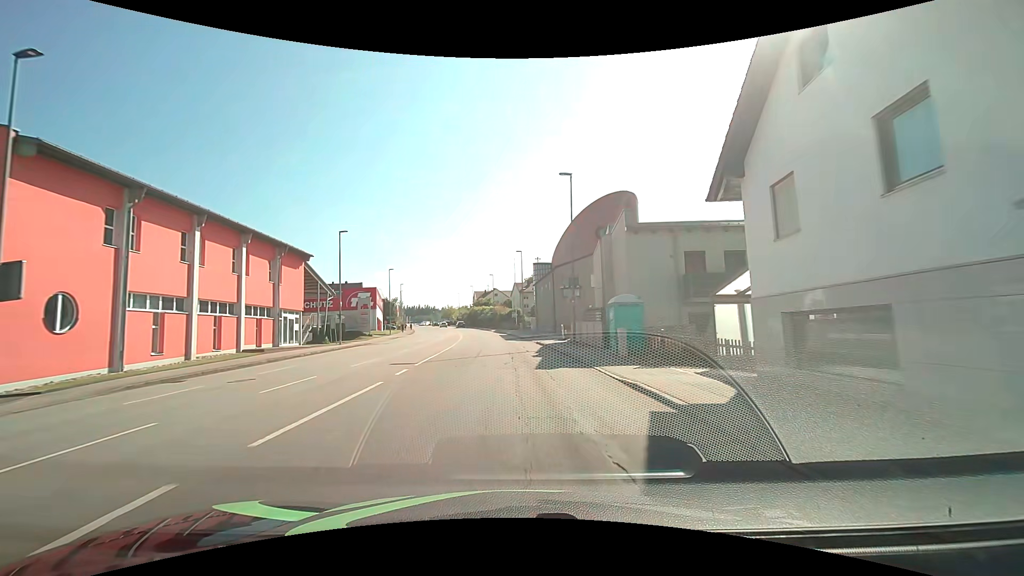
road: tertiary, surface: asphalt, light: Day
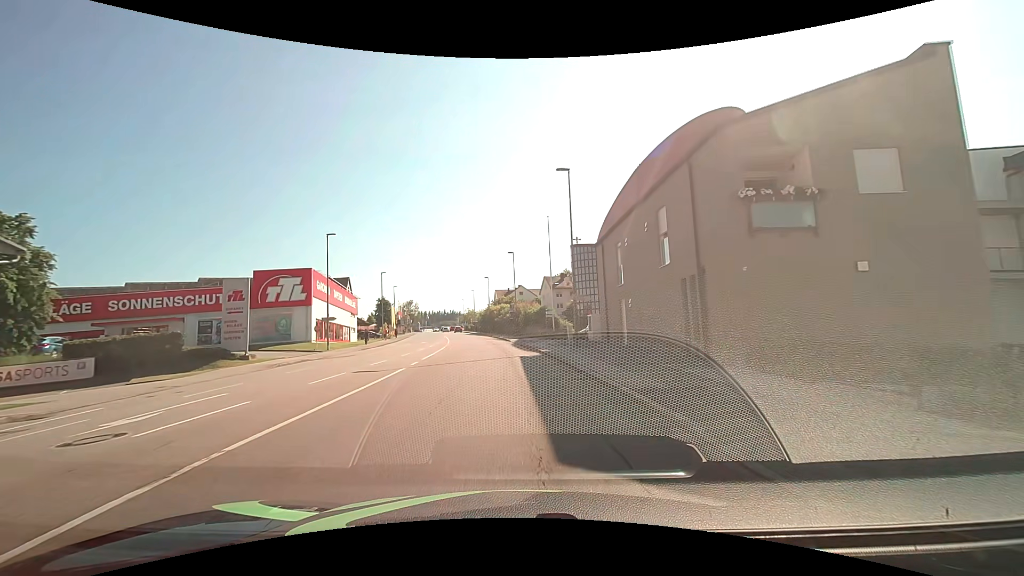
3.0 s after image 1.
(-1.1, +34.2) m; -1°
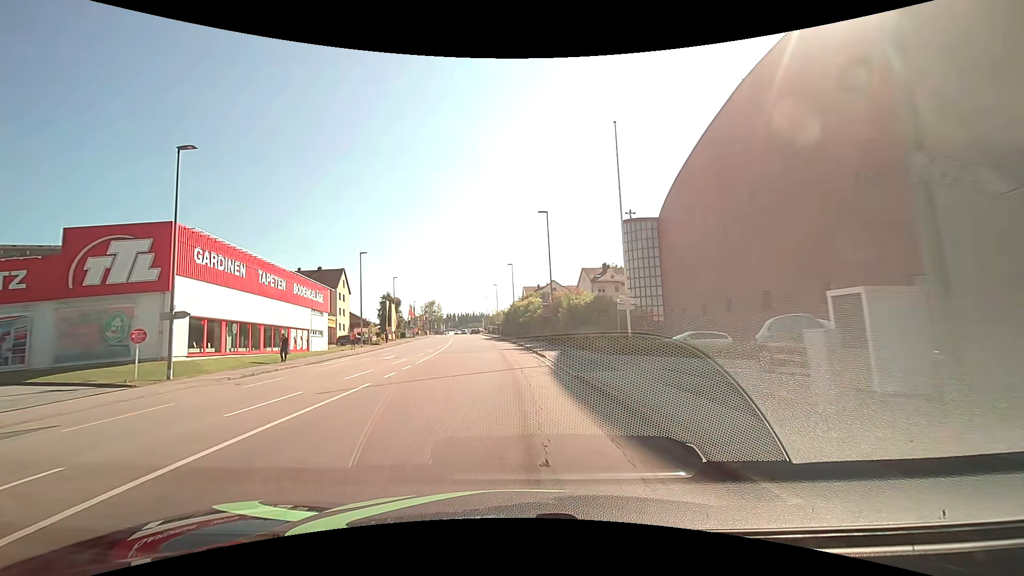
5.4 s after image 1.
(-1.2, +22.7) m; -5°
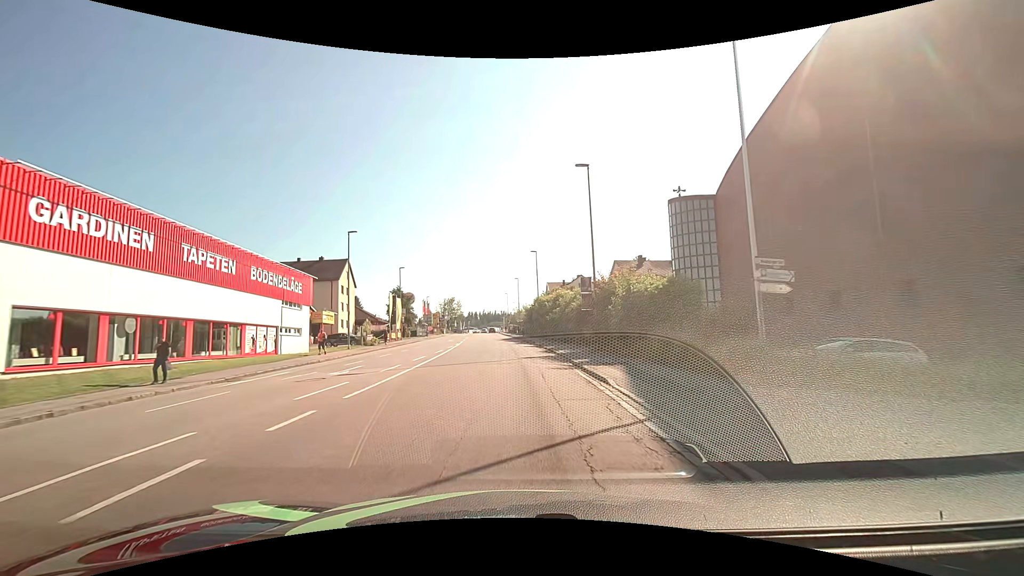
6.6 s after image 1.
(-0.3, +11.1) m; -2°
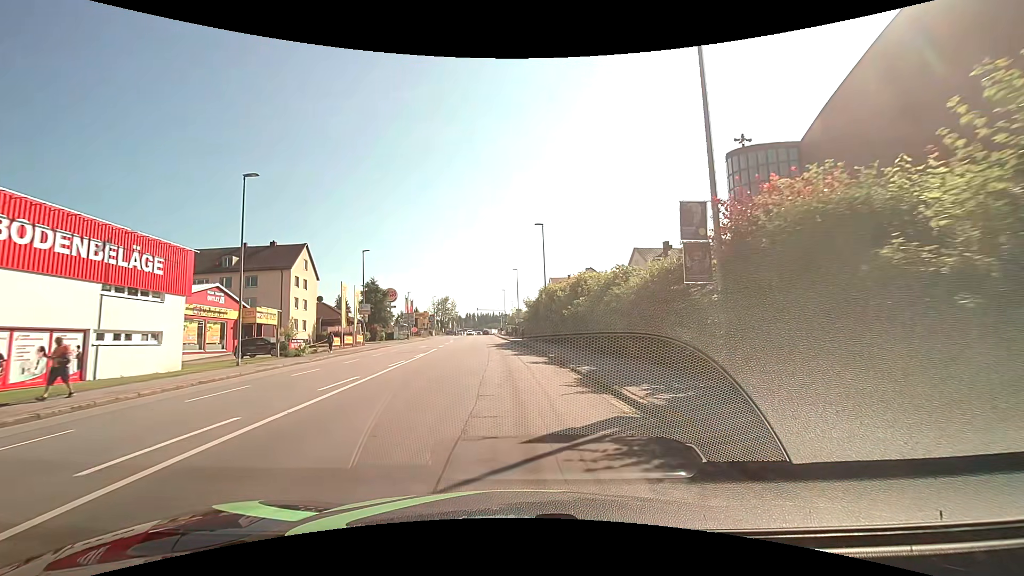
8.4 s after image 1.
(-0.2, +16.6) m; -1°
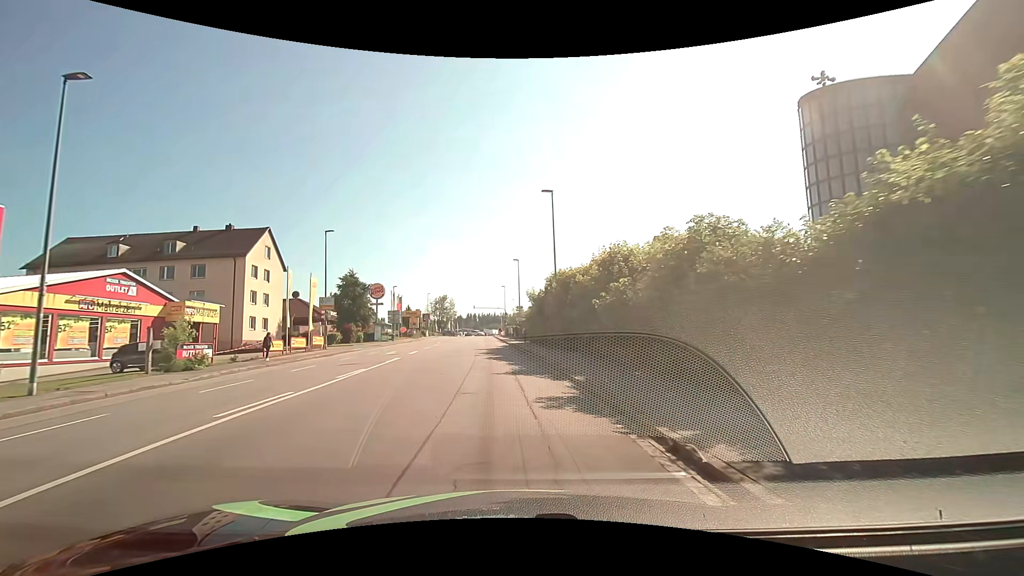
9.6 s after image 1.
(+0.1, +10.9) m; 0°
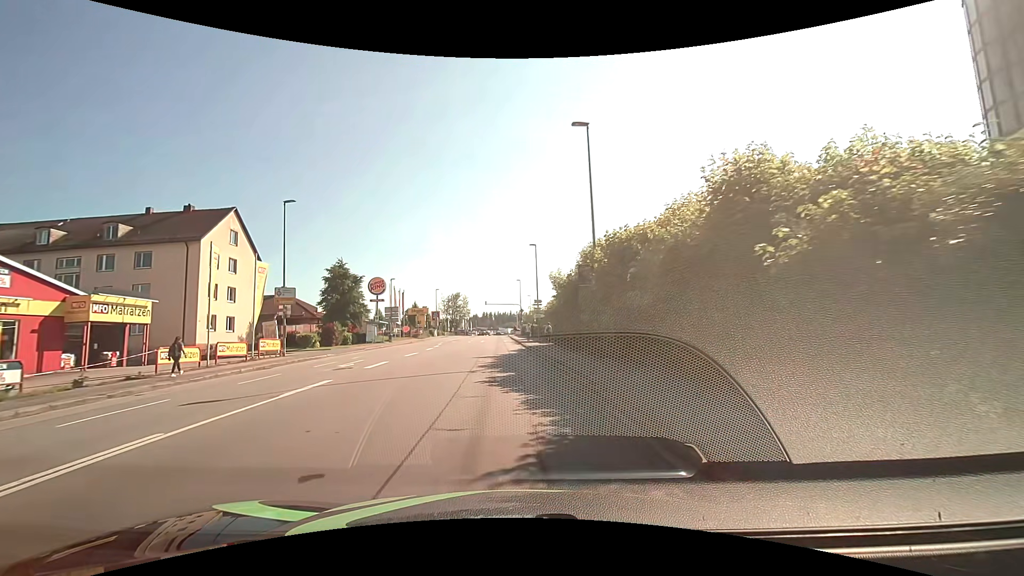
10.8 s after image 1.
(0.0, +10.7) m; -1°
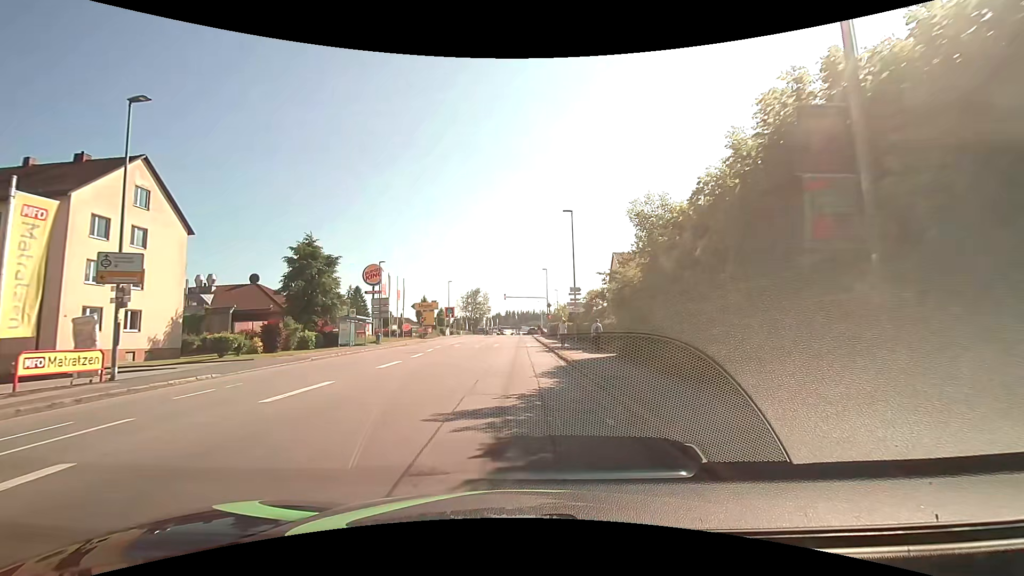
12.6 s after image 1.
(-0.4, +15.6) m; -3°
(0, +10) (0, +20) (0, +30) (0, +40) (0, +50) (+1, +60) (+1, +70) (0, +80) (0, +90) (0, +100) m
